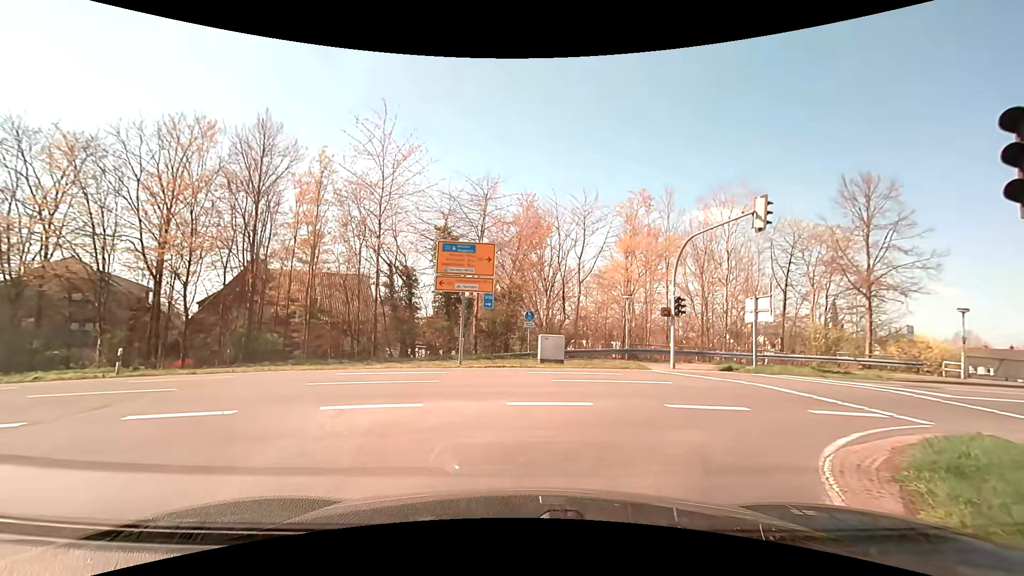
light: Day
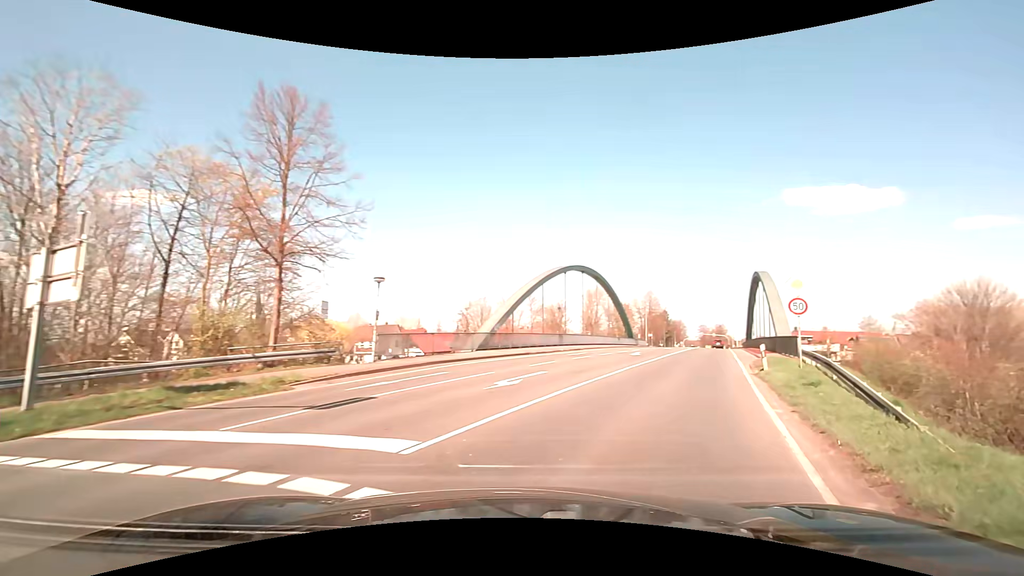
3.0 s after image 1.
(+6.6, +12.7) m; +59°
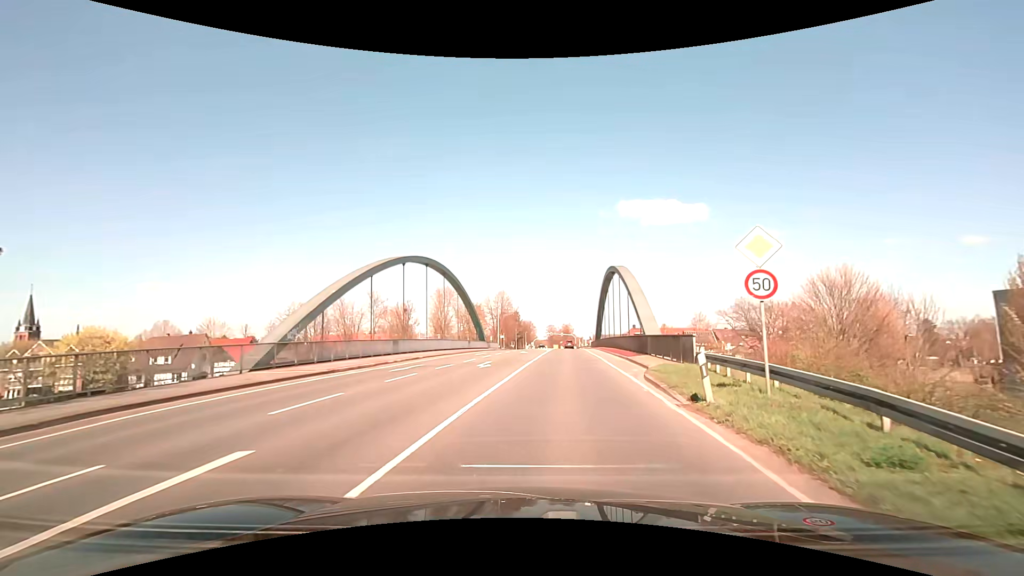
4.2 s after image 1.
(+1.7, +9.4) m; +16°
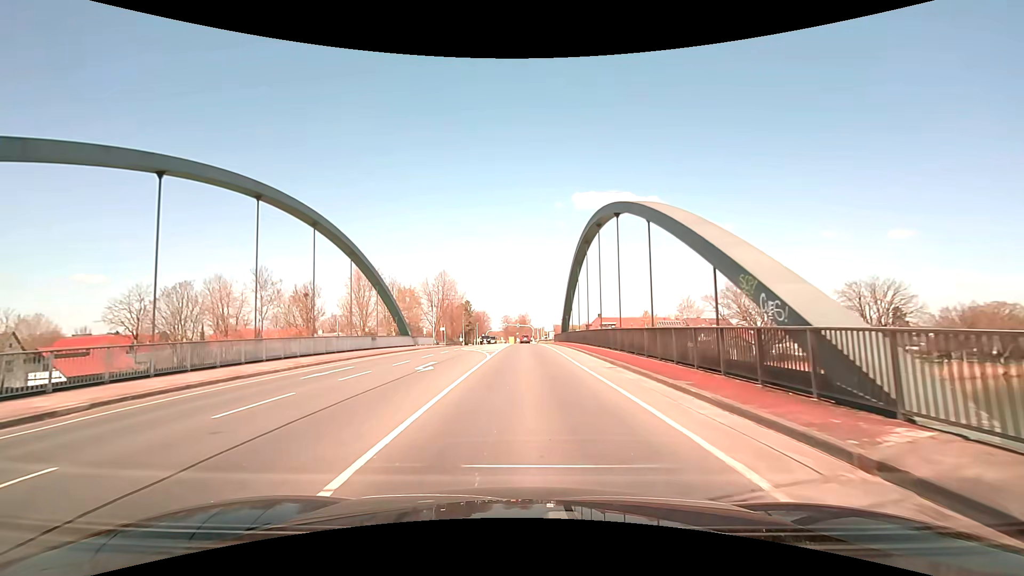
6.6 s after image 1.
(+1.8, +24.3) m; +5°
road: primary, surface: asphalt
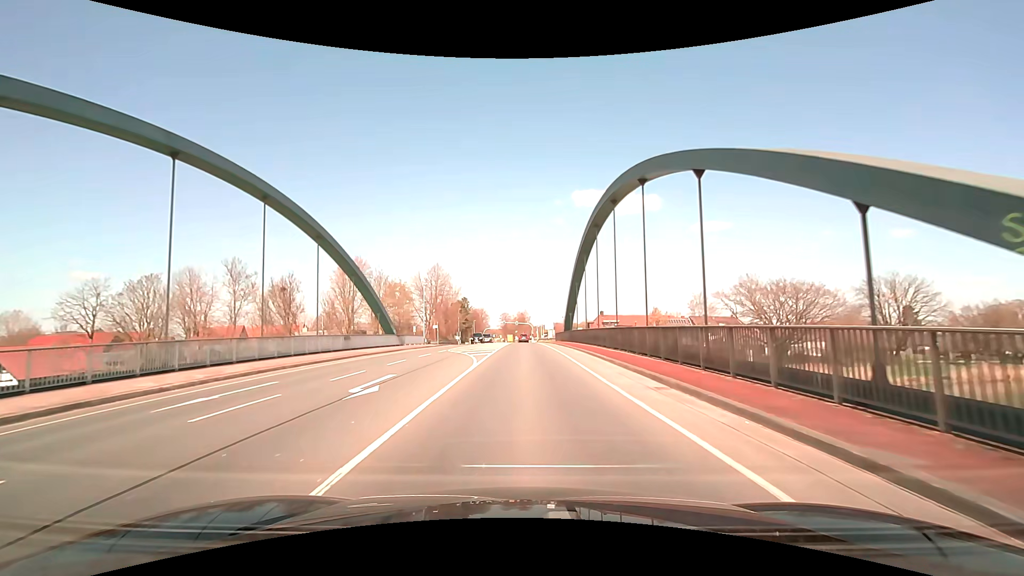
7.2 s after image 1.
(0.0, +6.5) m; 0°
(0, +10) (0, +20) (0, +30) (0, +40) (0, +50) (0, +60) (+1, +70) (+1, +80) (+1, +90) (+1, +100) m
